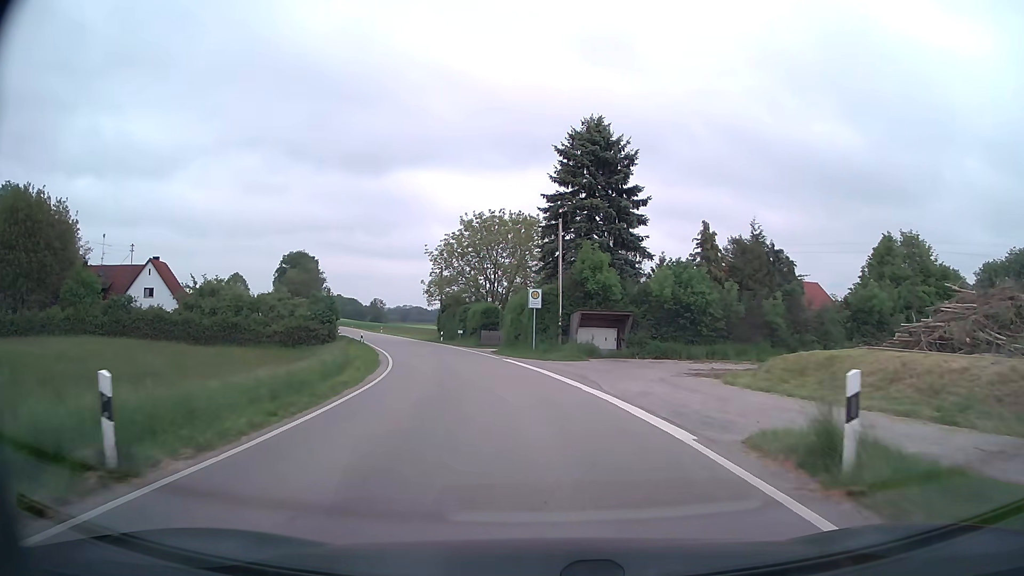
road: secondary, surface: asphalt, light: Day
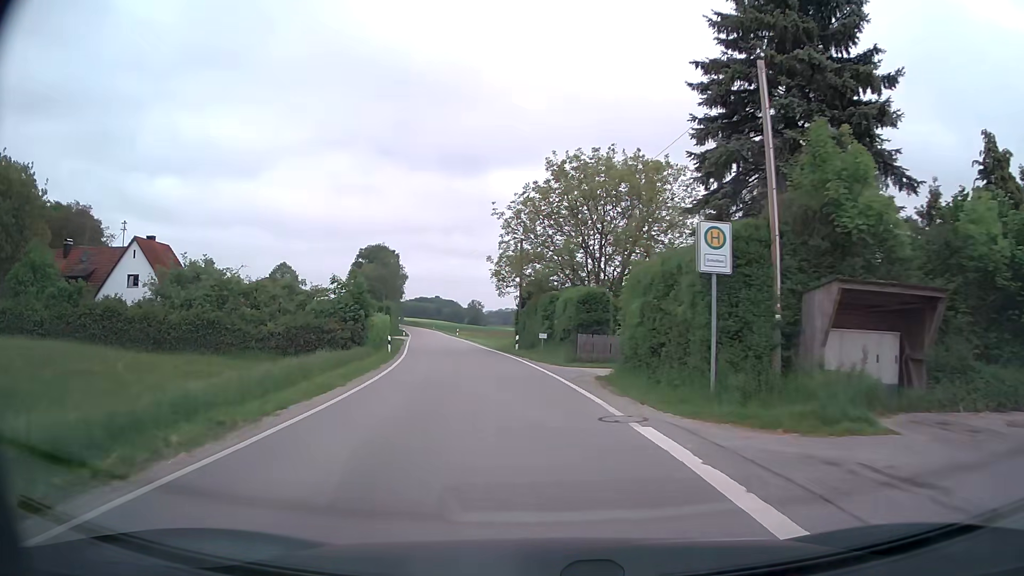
(-1.3, +20.7) m; -9°
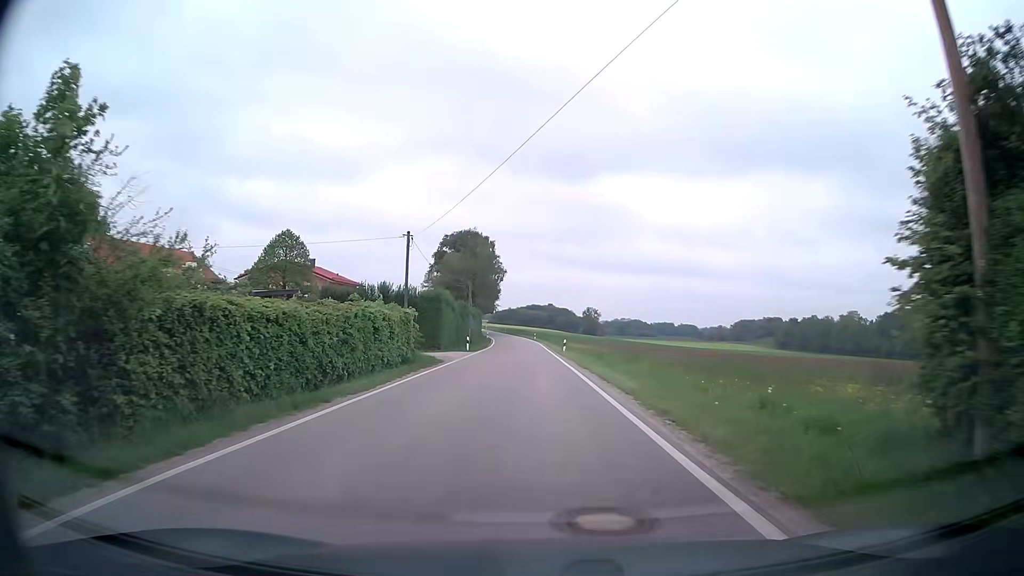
(-4.0, +37.0) m; -10°
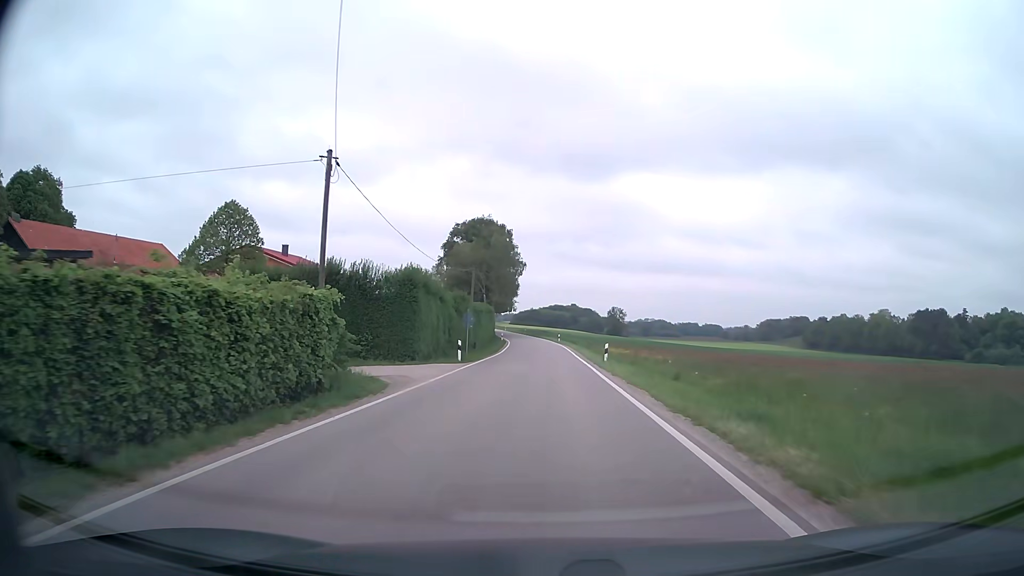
(-0.2, +15.8) m; -2°
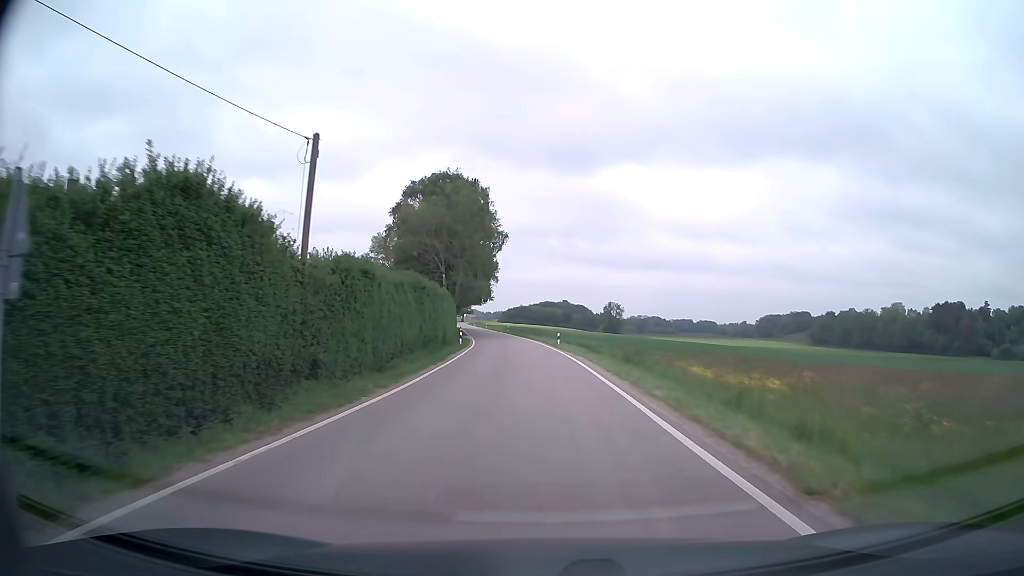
(+0.2, +32.9) m; +1°
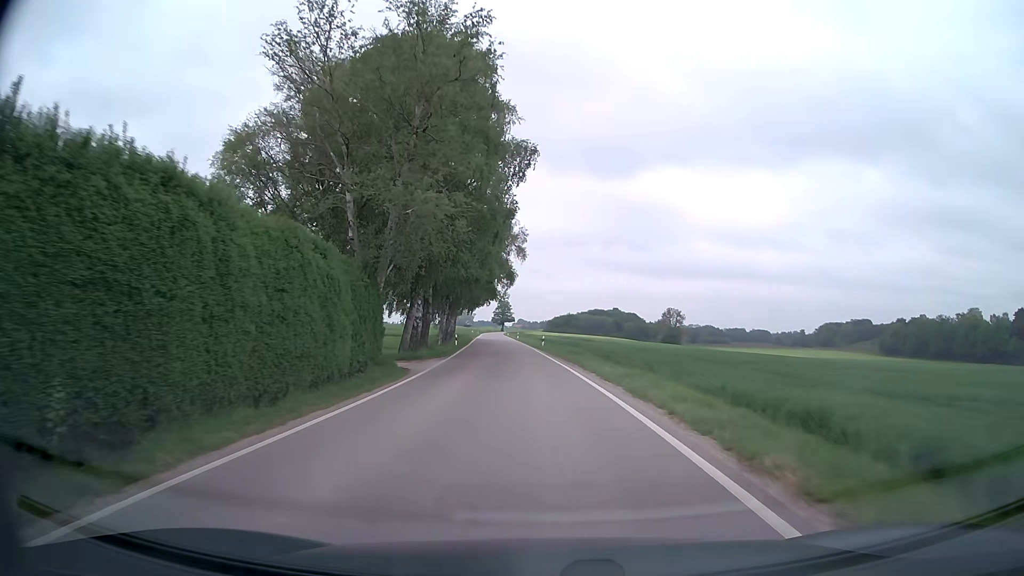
(-1.1, +43.3) m; -4°
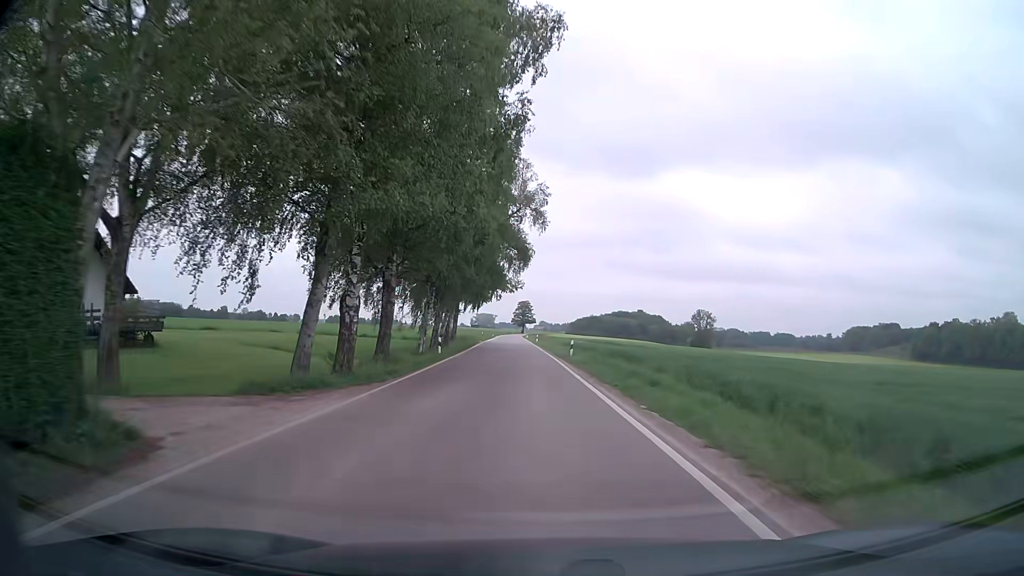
(-0.3, +17.8) m; -2°
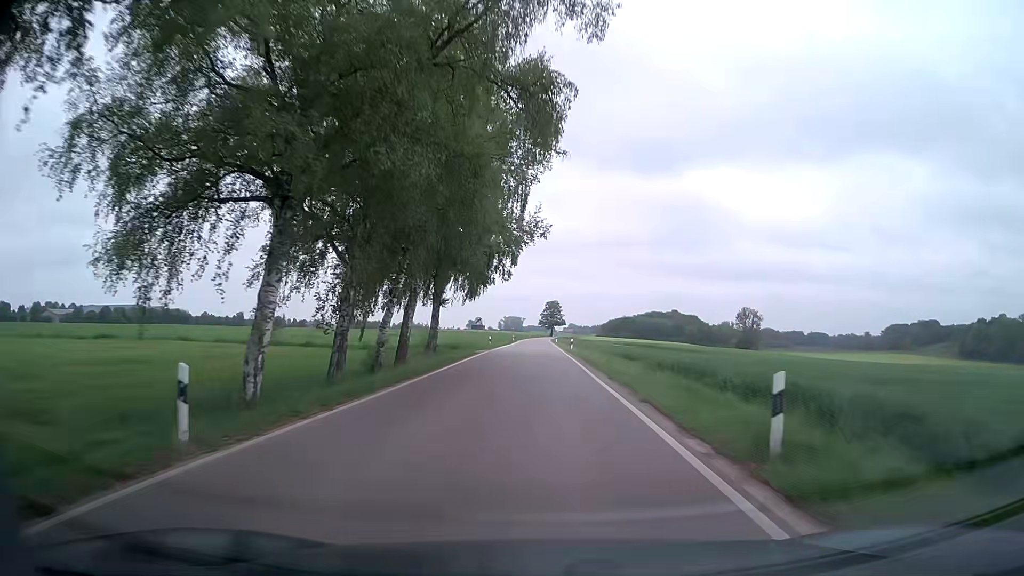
(-0.6, +27.1) m; -2°
(0, +10) (0, +20) (0, +30) (0, +40) (0, +50) (0, +60) (0, +70) (0, +80) (0, +90) (0, +100) m
